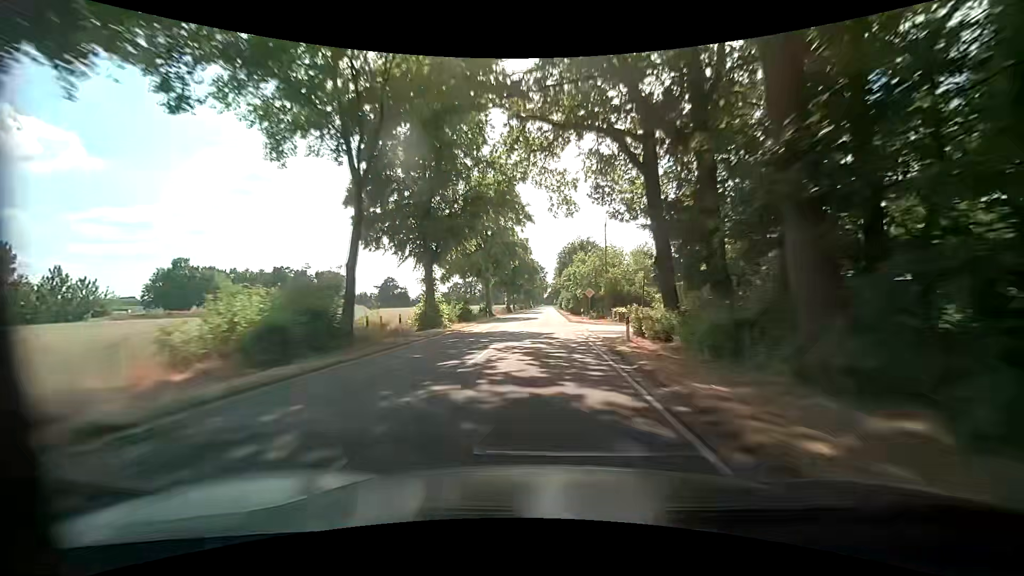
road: secondary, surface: asphalt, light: Day
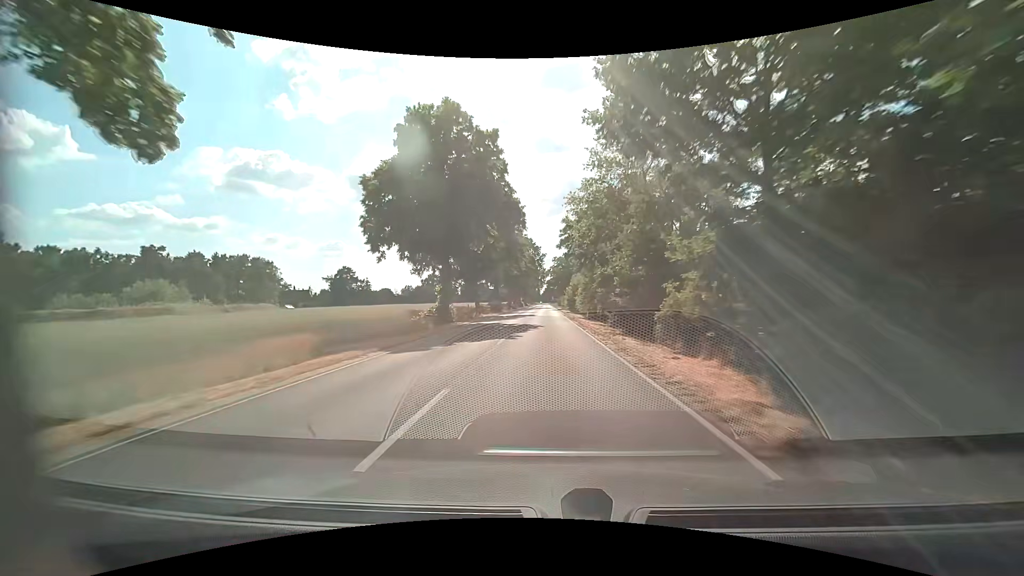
(+0.1, +56.7) m; +1°
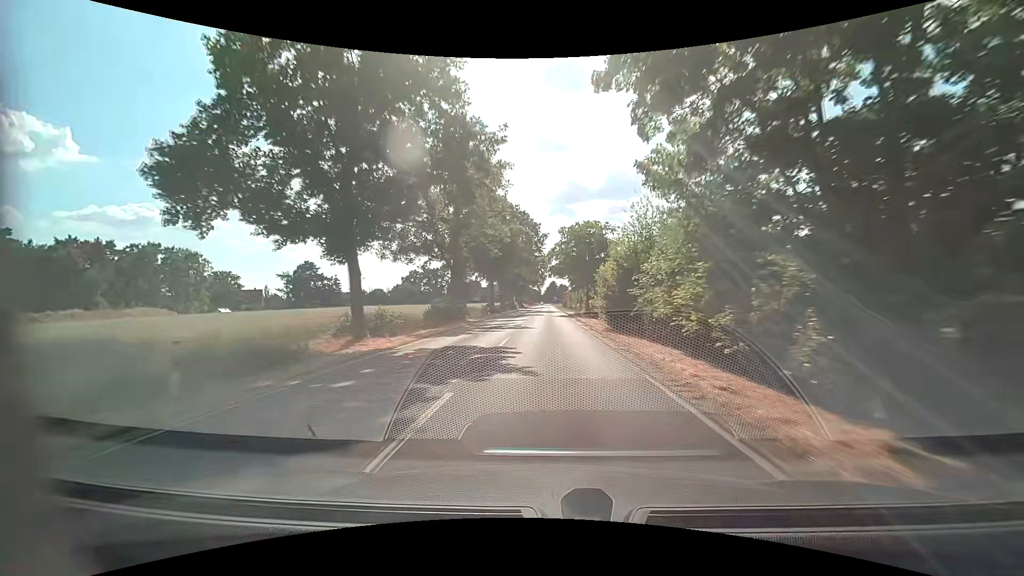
(-0.1, +35.8) m; 0°
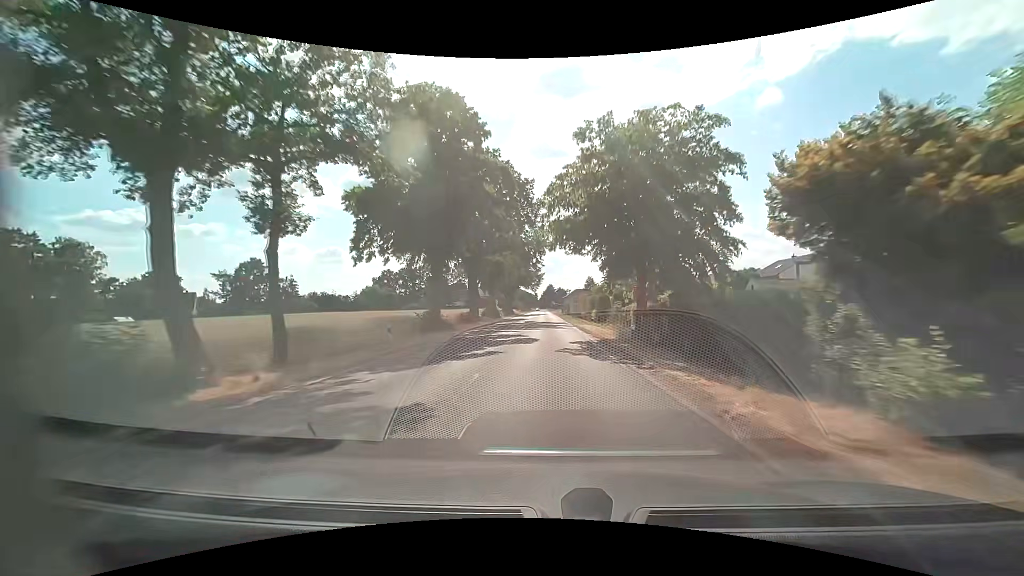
(+0.1, +32.0) m; +1°
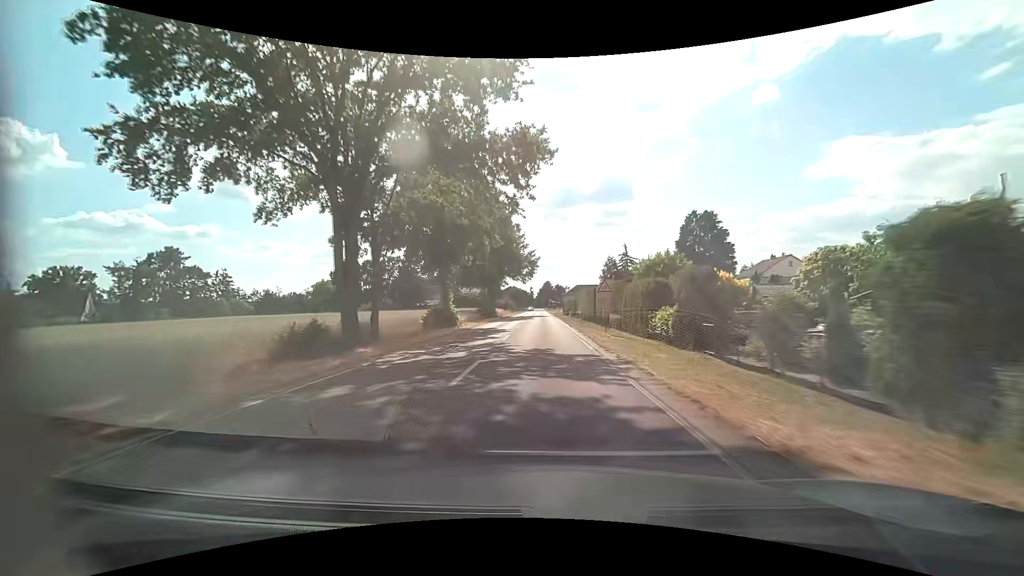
(+0.1, +33.0) m; +1°
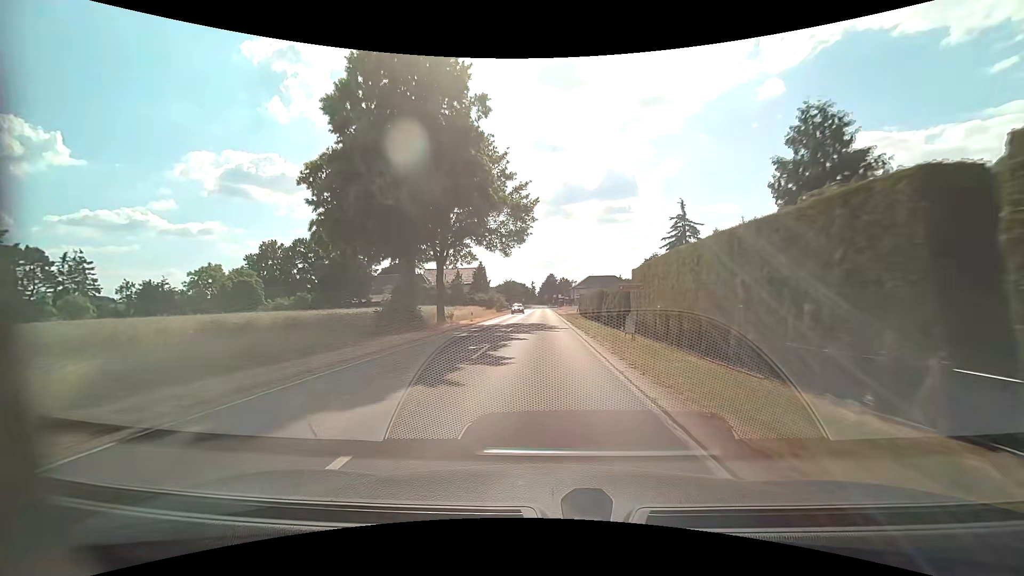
(-0.6, +42.8) m; -1°
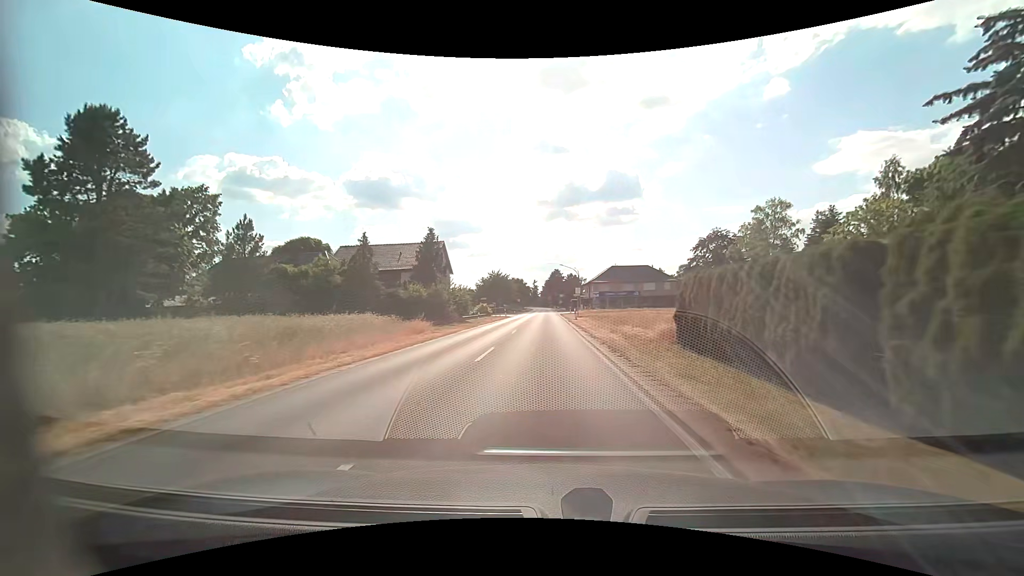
(-0.3, +46.8) m; -1°
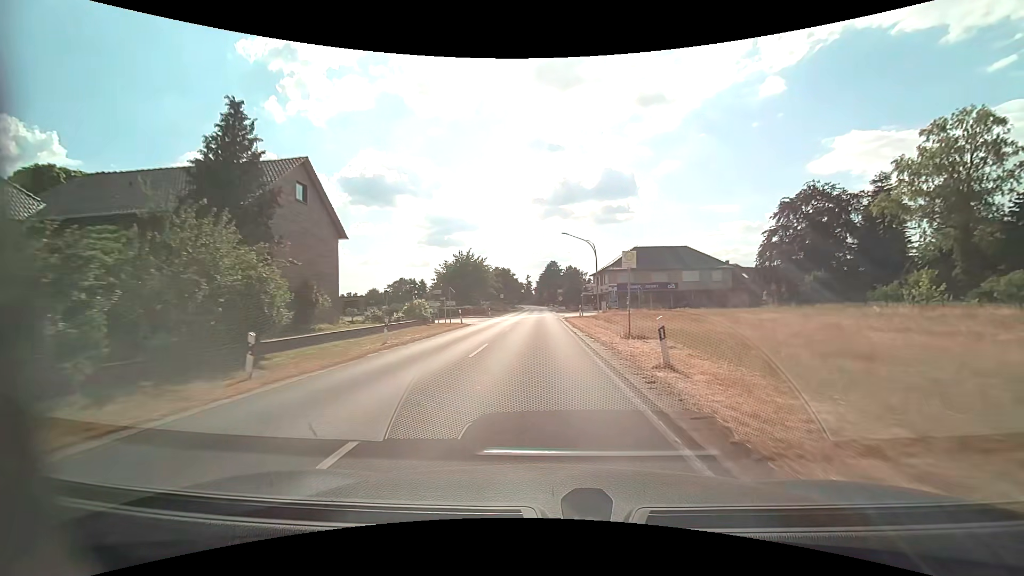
(+0.2, +34.2) m; +1°
